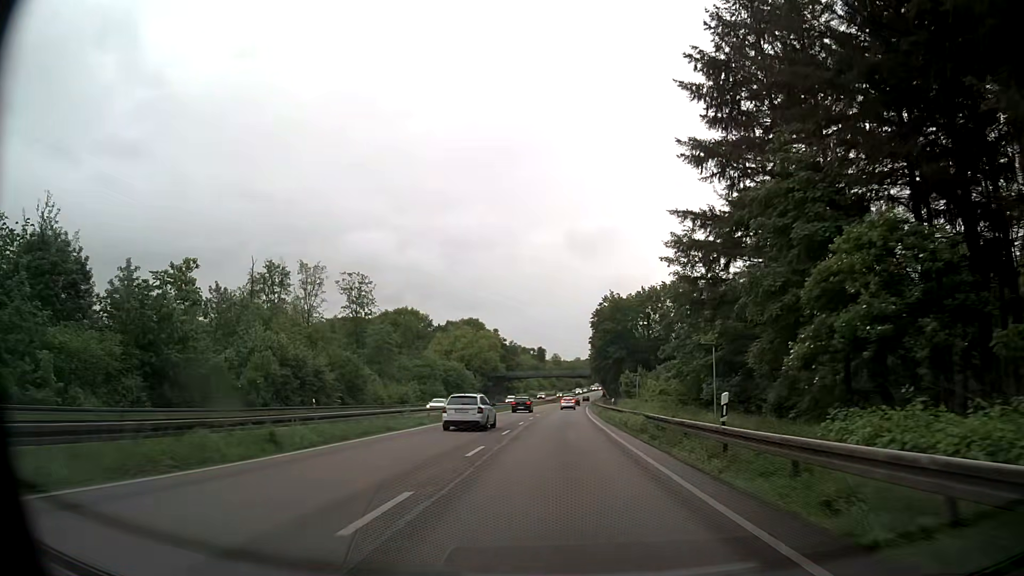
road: trunk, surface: asphalt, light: Day
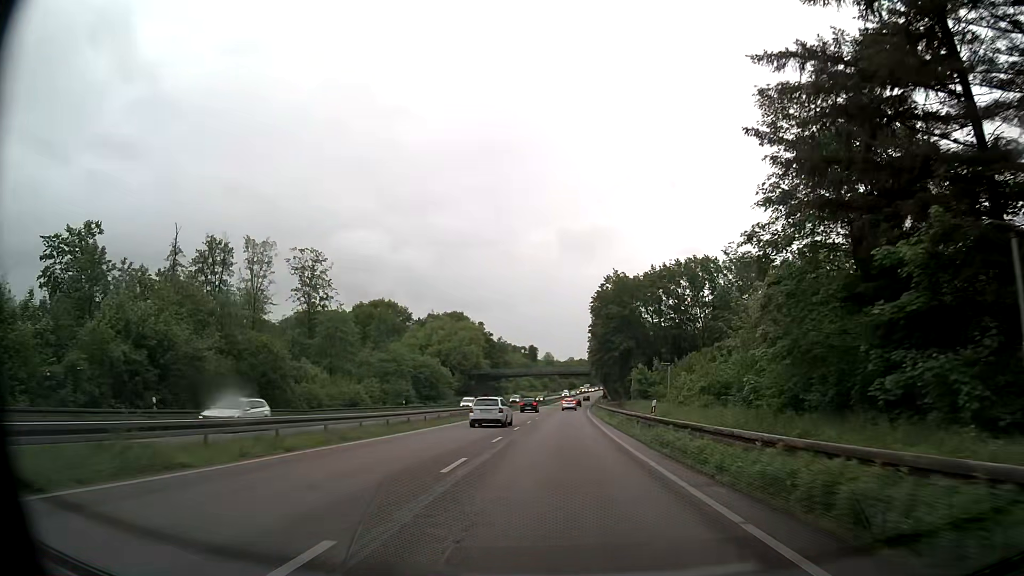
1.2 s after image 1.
(+0.2, +21.3) m; 0°
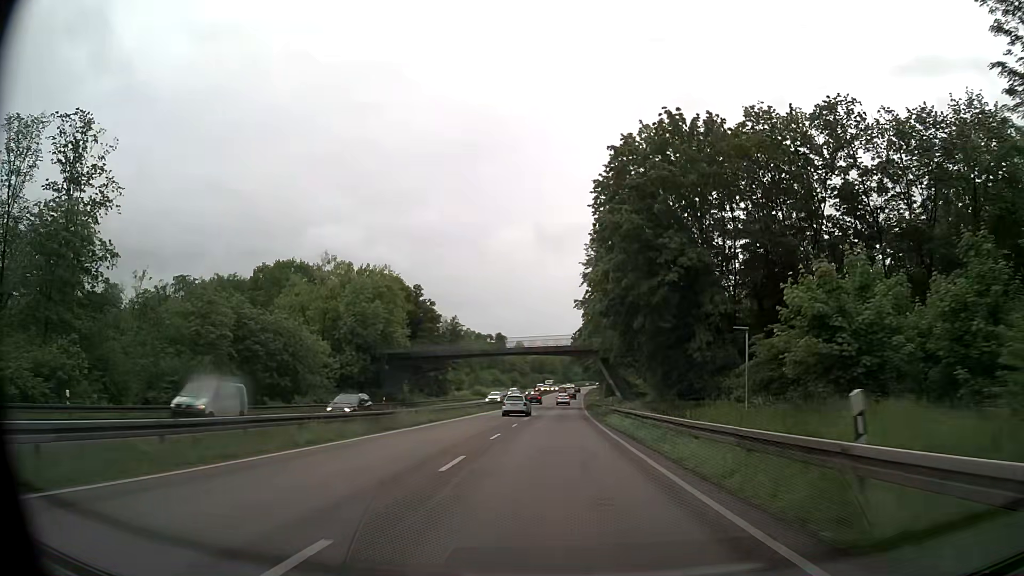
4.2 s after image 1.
(+1.1, +53.8) m; +2°
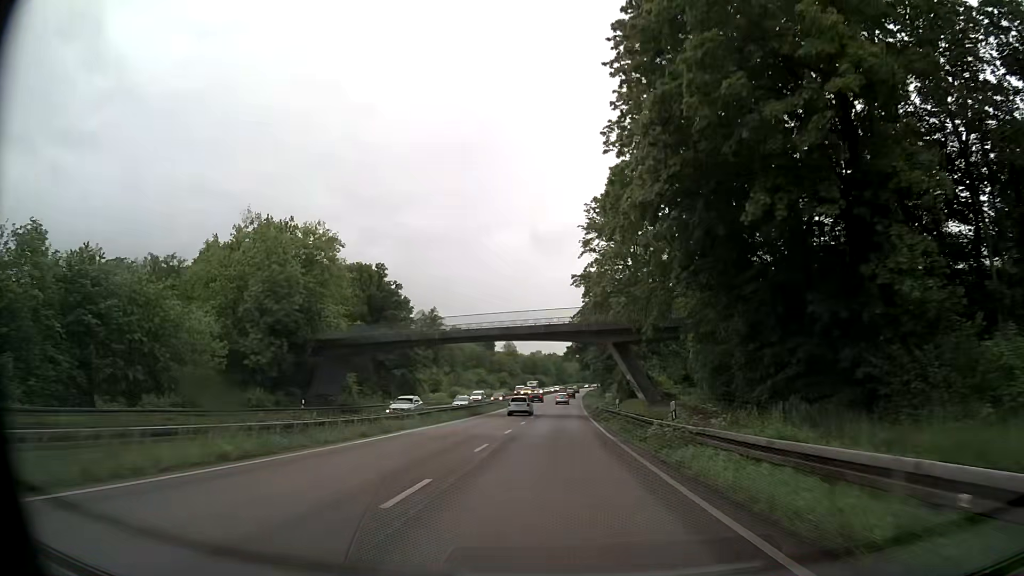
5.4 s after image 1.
(+0.1, +21.8) m; +1°
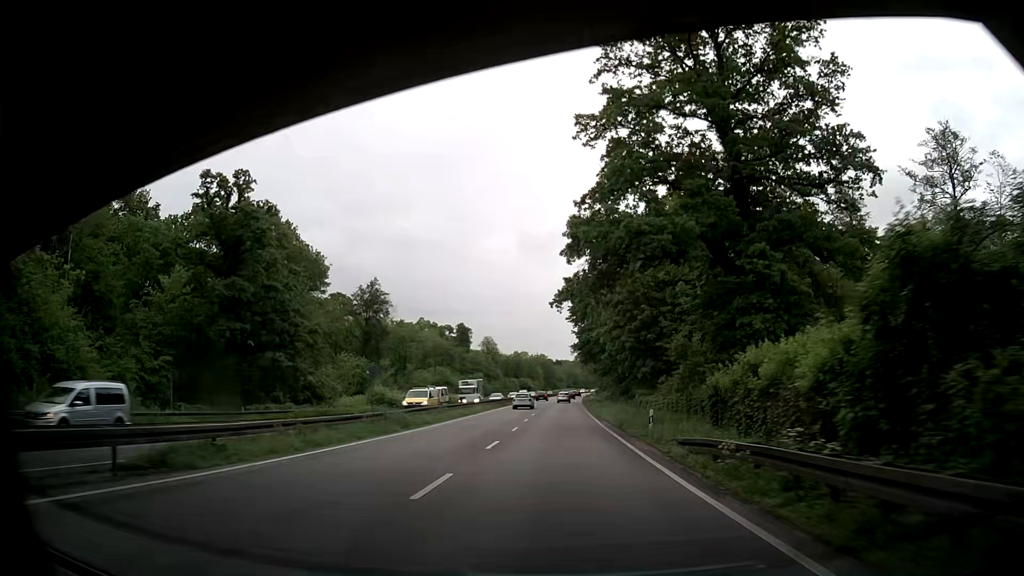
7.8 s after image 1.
(+0.4, +44.4) m; +1°
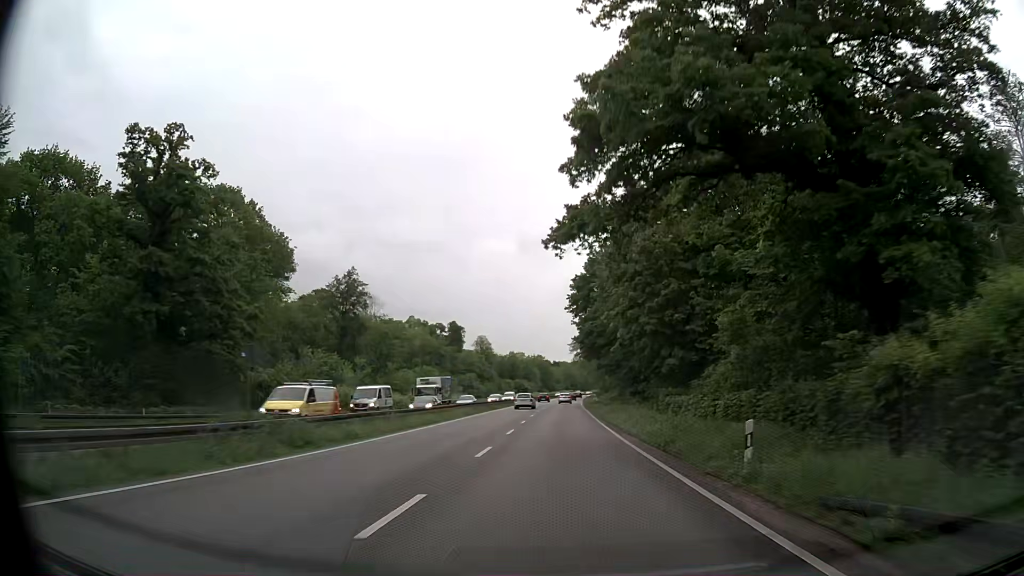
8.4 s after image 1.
(+0.1, +11.8) m; 0°
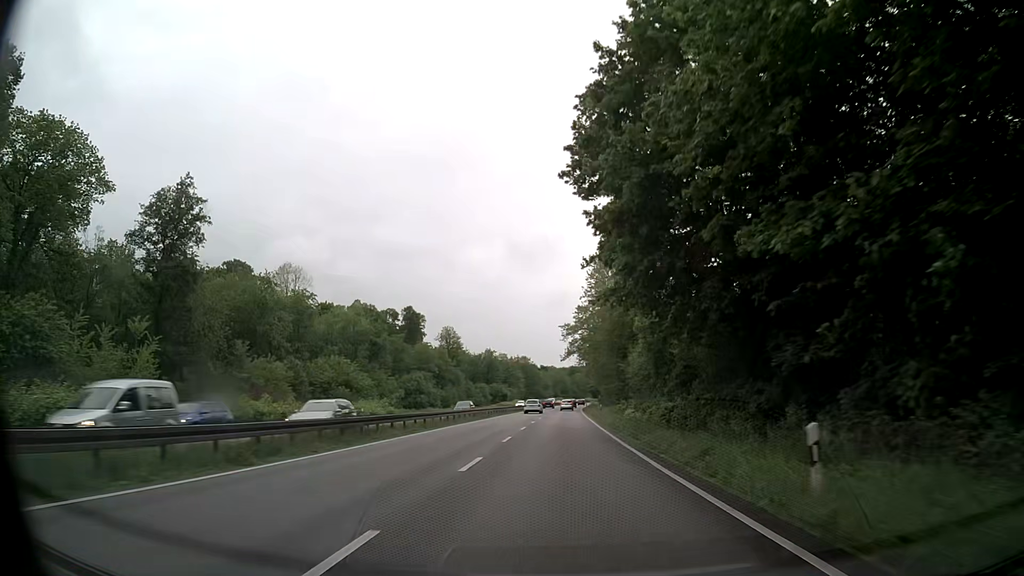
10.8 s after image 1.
(+0.6, +47.9) m; +2°
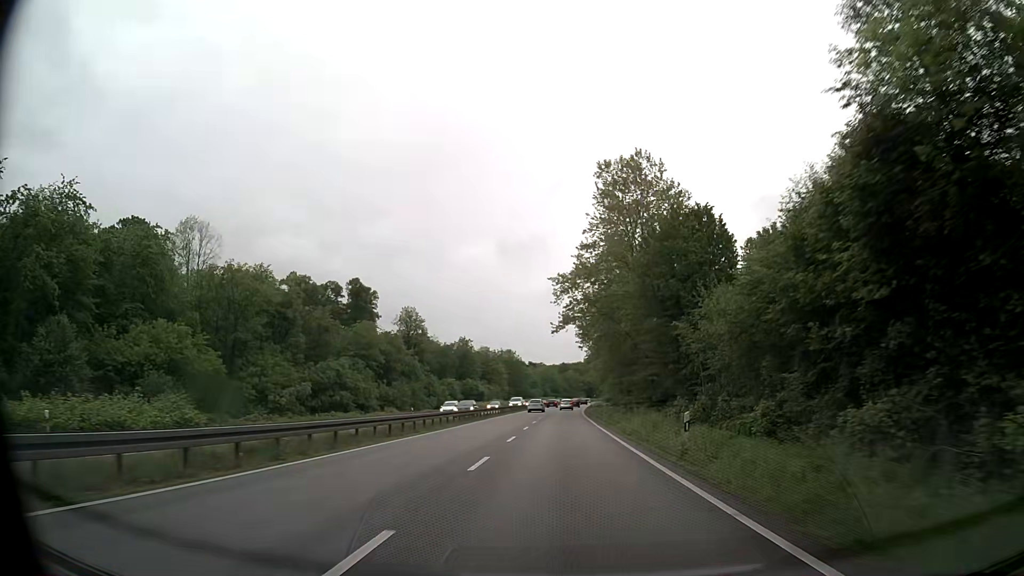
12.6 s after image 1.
(0.0, +36.1) m; 0°
(0, +10) (0, +20) (0, +30) (0, +40) (+1, +50) (+1, +60) (+1, +70) (+2, +80) (+2, +90) (+3, +100) m
